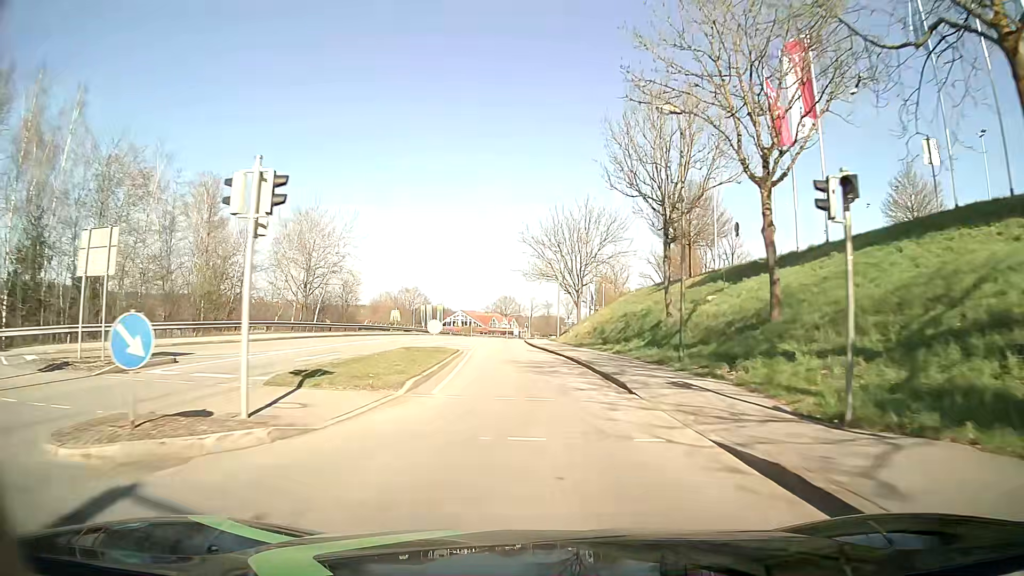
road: tertiary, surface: asphalt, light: Day
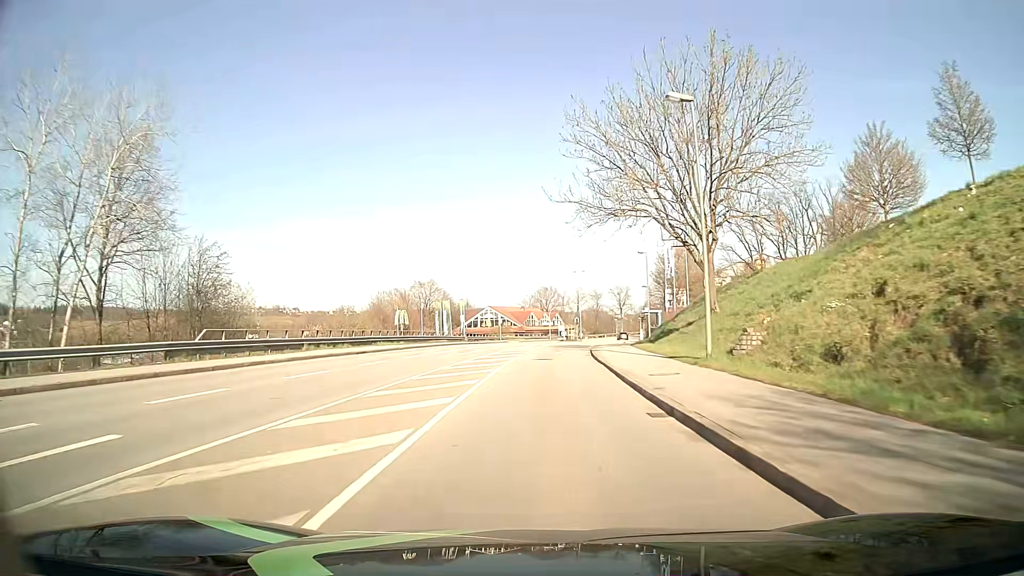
(-2.0, +38.1) m; -4°
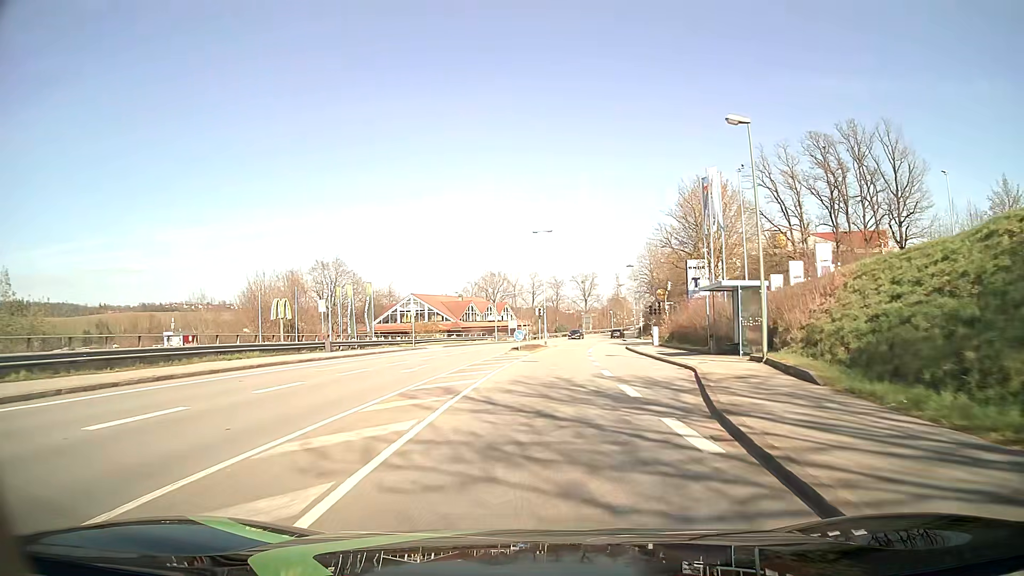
(+1.1, +38.4) m; +4°
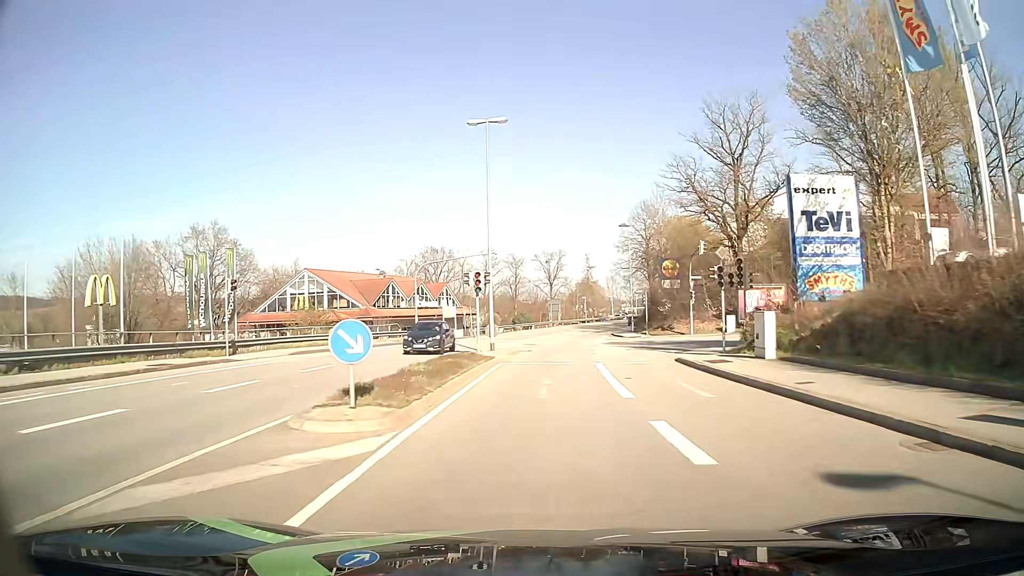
(+0.7, +30.9) m; +3°
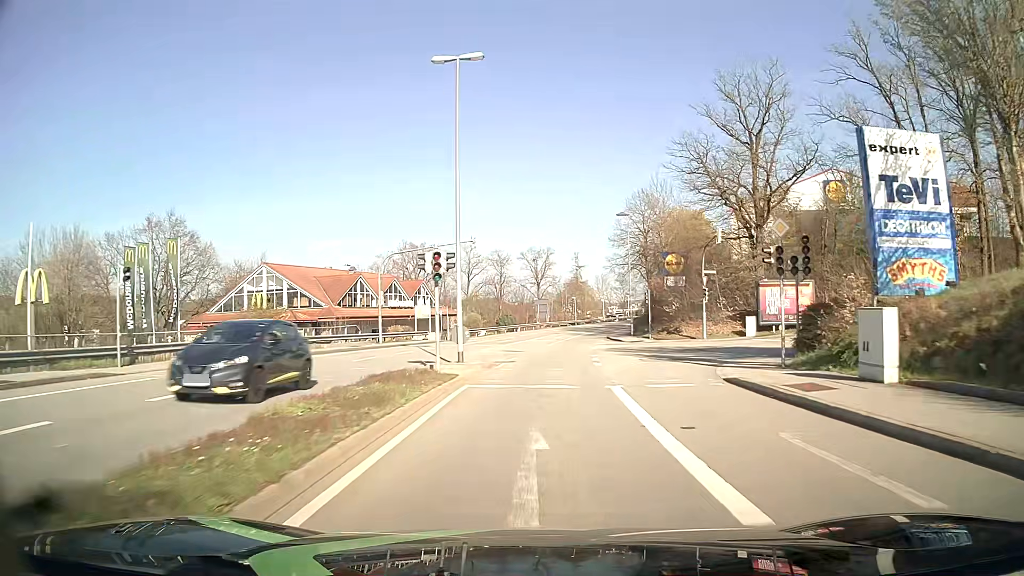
(+0.1, +7.7) m; +1°
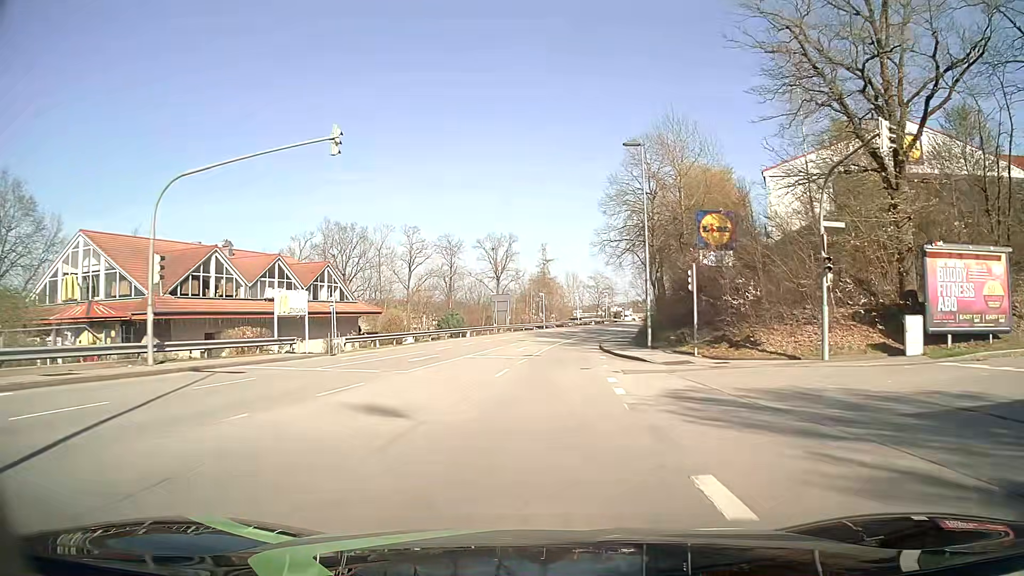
(+0.8, +23.1) m; +3°
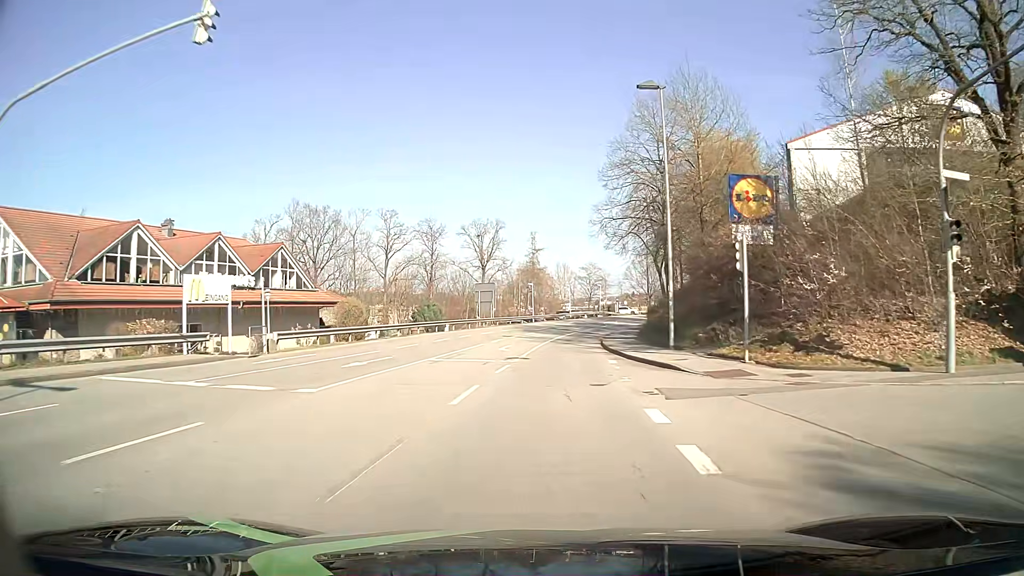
(0.0, +7.7) m; +1°
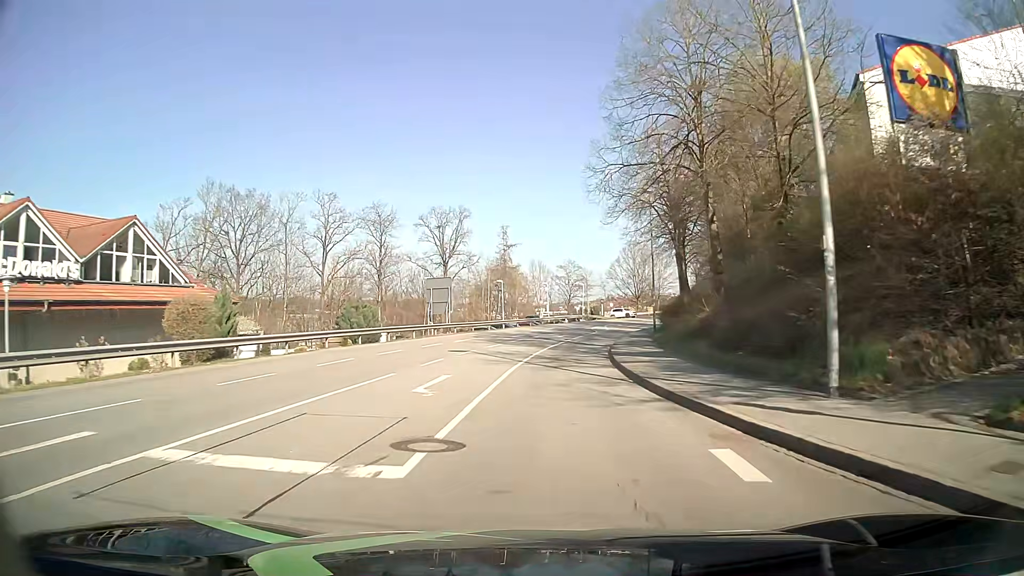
(+0.3, +15.3) m; +2°
(0, +10) (+1, +20) (+2, +30) (+3, +40) (+6, +50) (+8, +59) (+11, +69) (+15, +78) (+19, +87) (+23, +96) m
